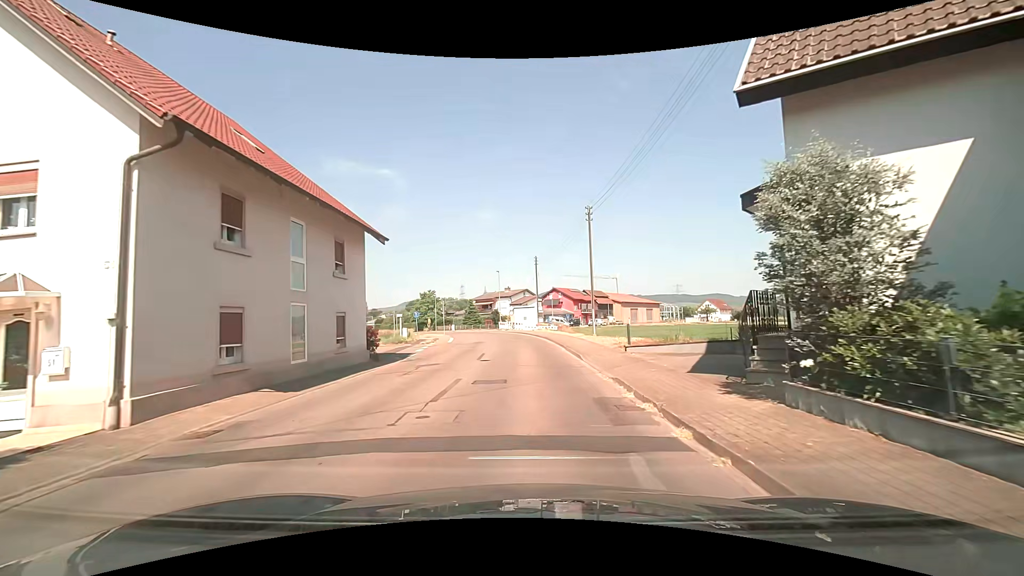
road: secondary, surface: asphalt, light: Day
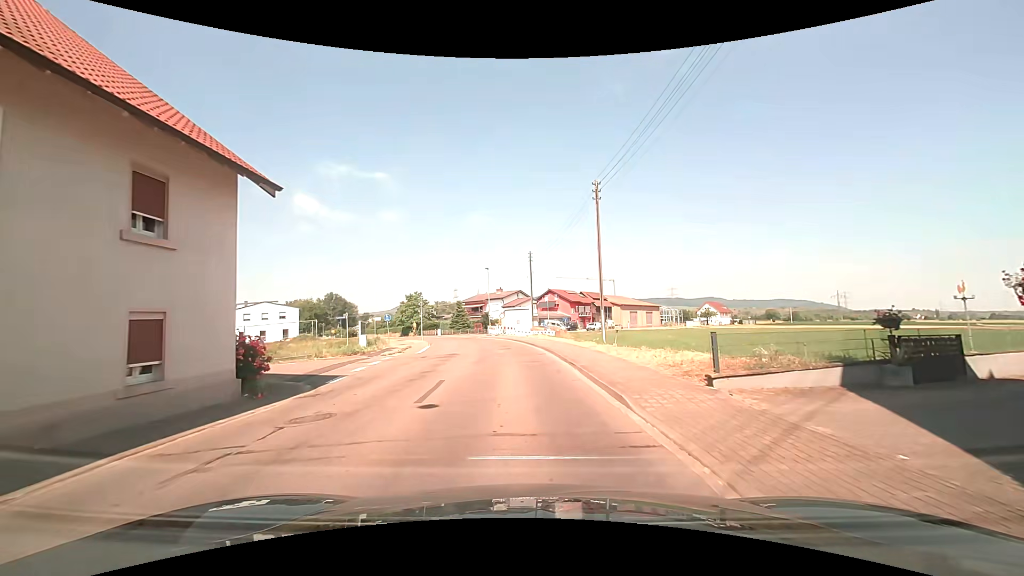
(+0.1, +8.4) m; +1°
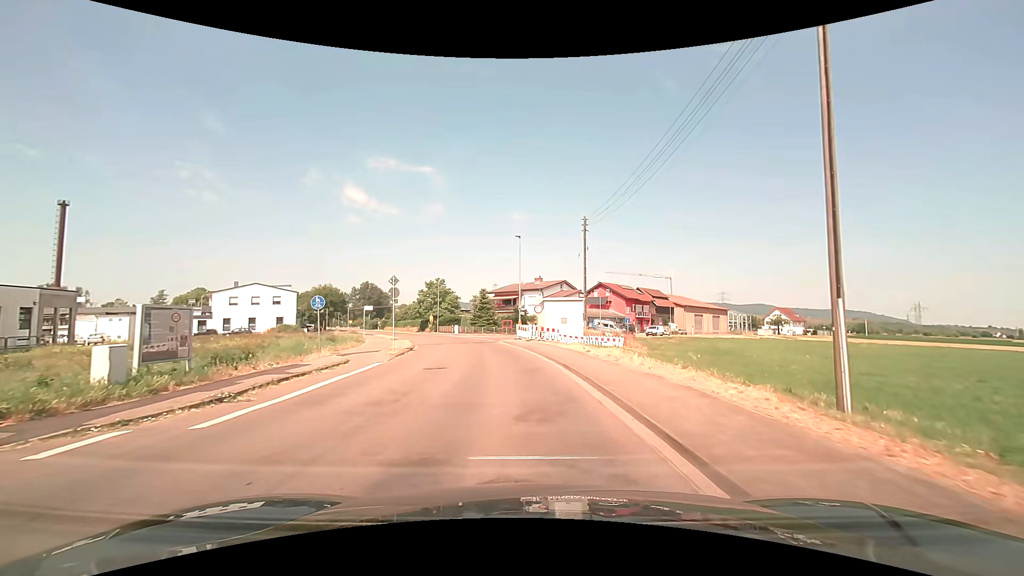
(-0.6, +21.2) m; -5°
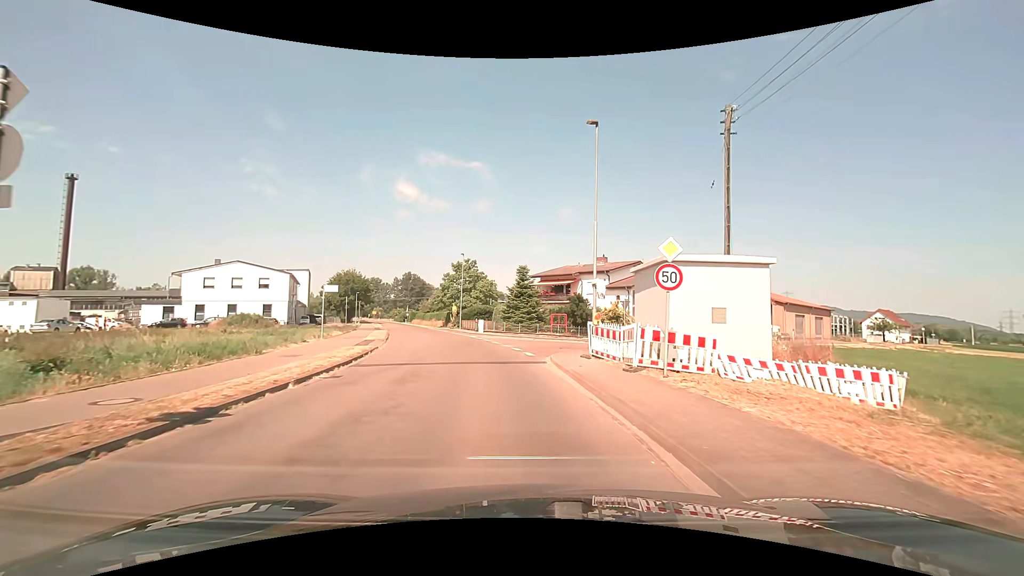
(-1.1, +22.0) m; -5°
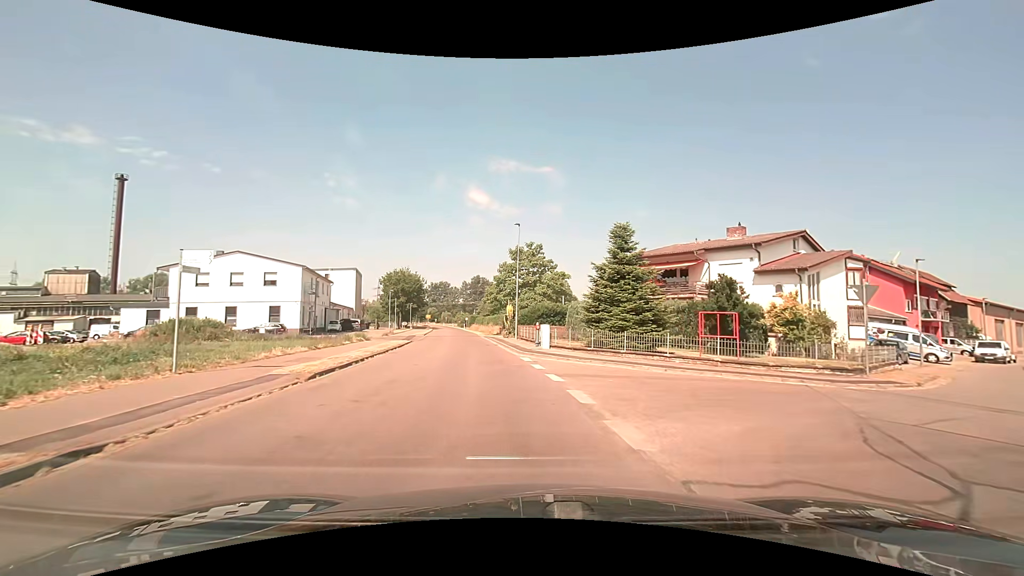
(-1.2, +19.5) m; -8°
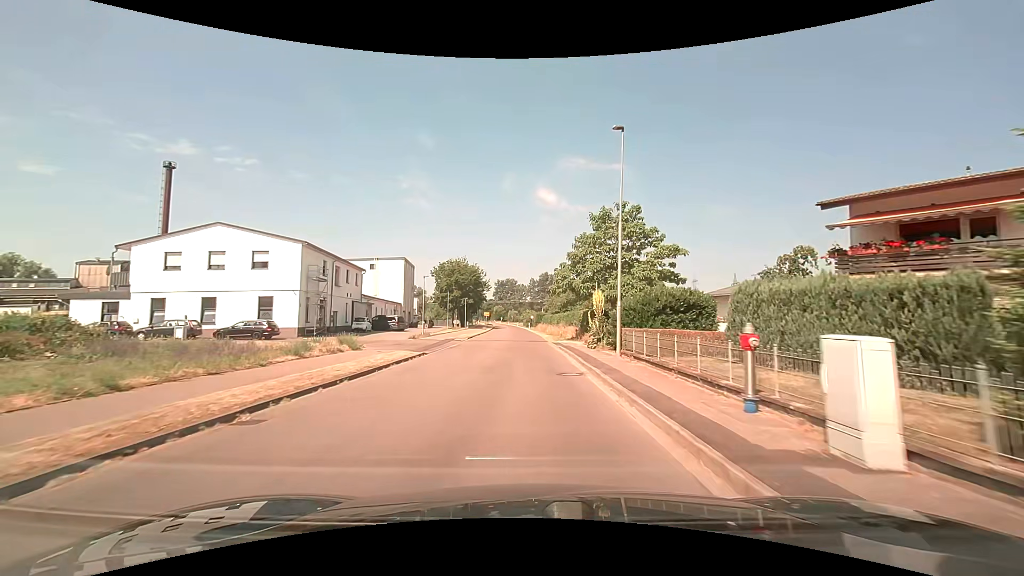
(-1.3, +17.7) m; -8°
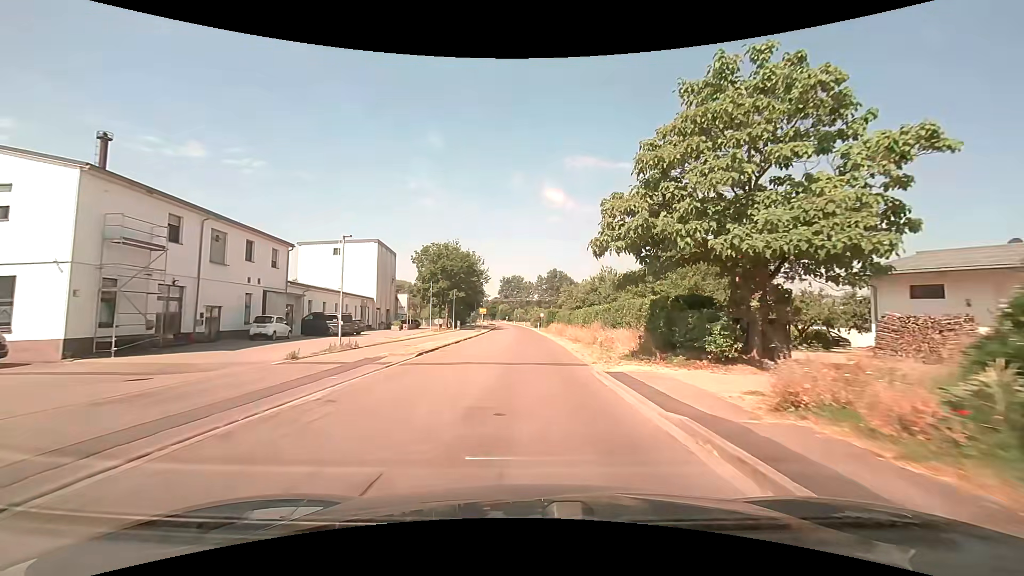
(-0.2, +20.9) m; -1°
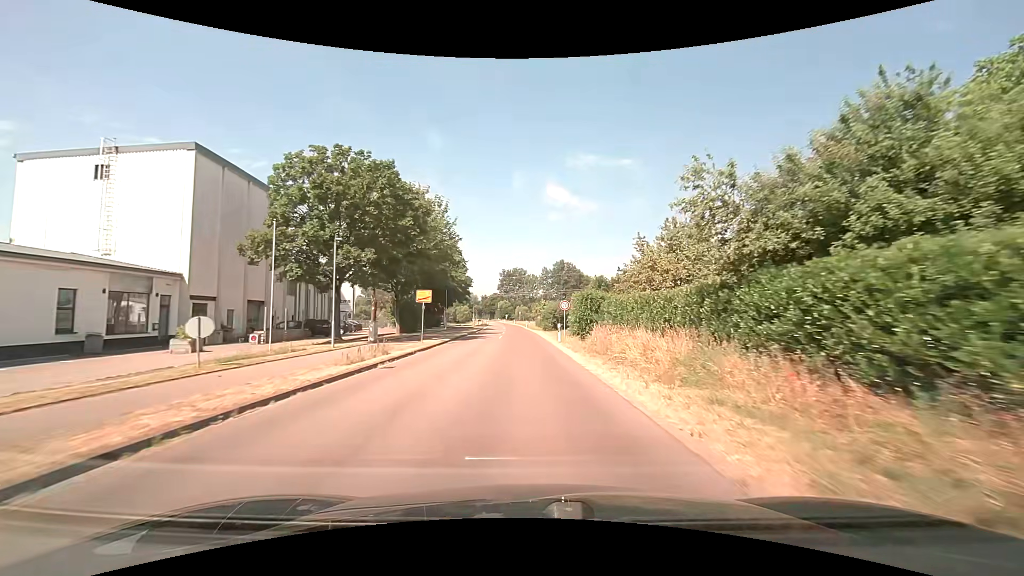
(-0.1, +40.2) m; 0°
(0, +10) (0, +20) (0, +30) (-1, +40) (-1, +50) (-1, +60) (-2, +70) (-3, +80) (-3, +90) (-4, +100) m
